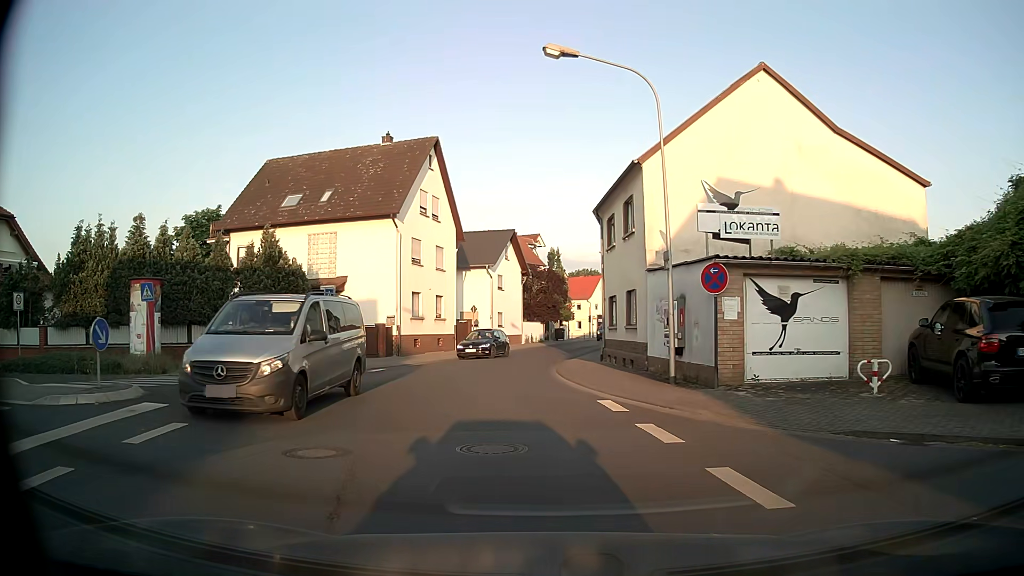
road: tertiary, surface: asphalt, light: Day
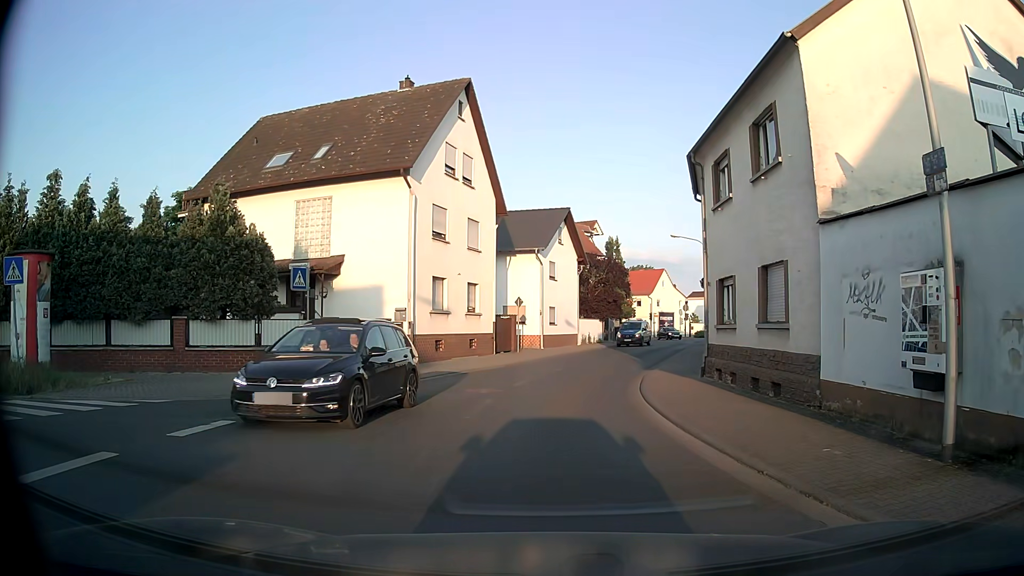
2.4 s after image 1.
(-0.3, +8.4) m; -5°
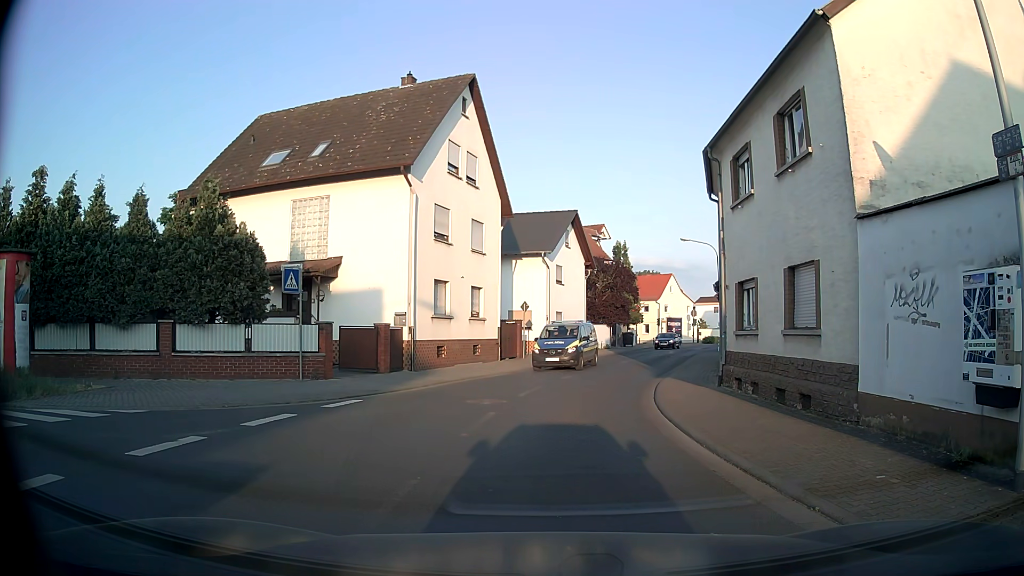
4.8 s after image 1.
(0.0, +1.1) m; 0°
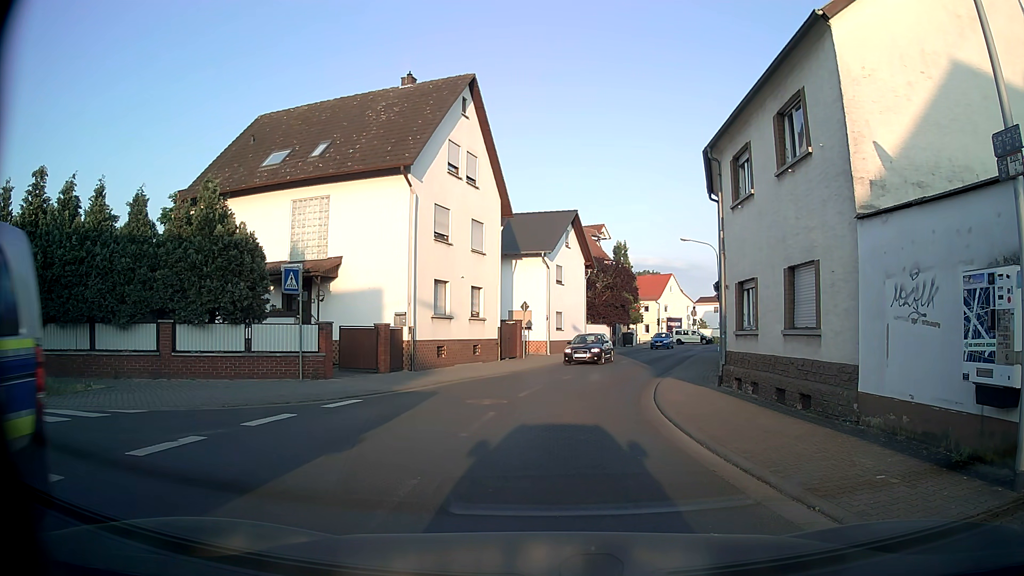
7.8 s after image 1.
(0.0, 0.0) m; 0°
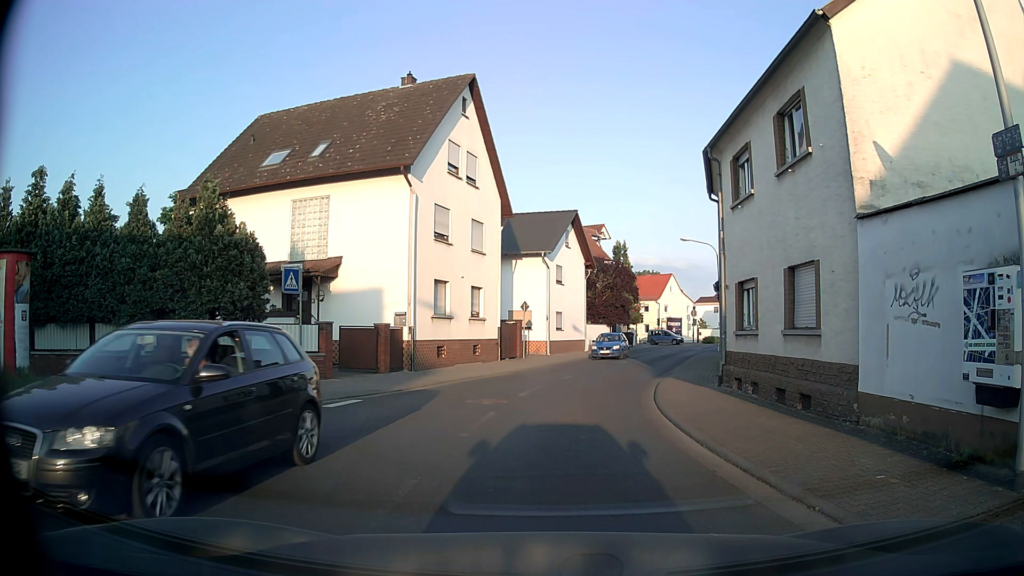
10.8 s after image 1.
(0.0, 0.0) m; 0°
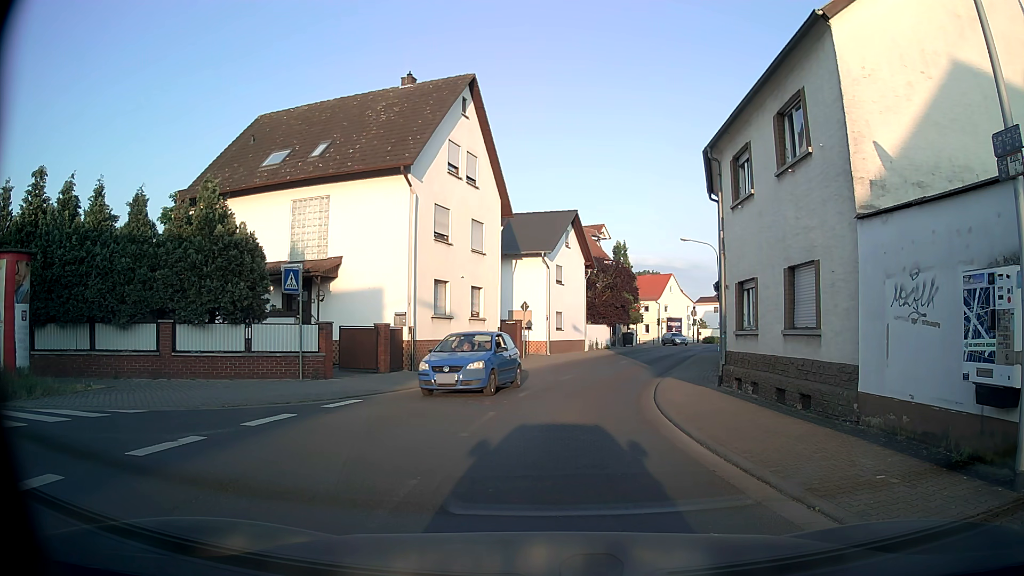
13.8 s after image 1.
(0.0, 0.0) m; 0°
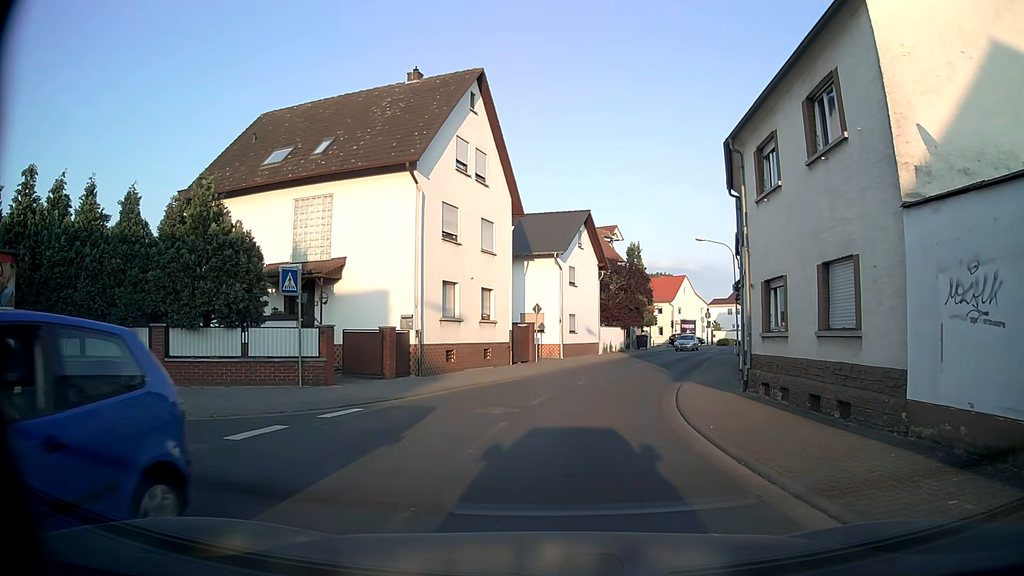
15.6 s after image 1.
(0.0, +1.1) m; 0°
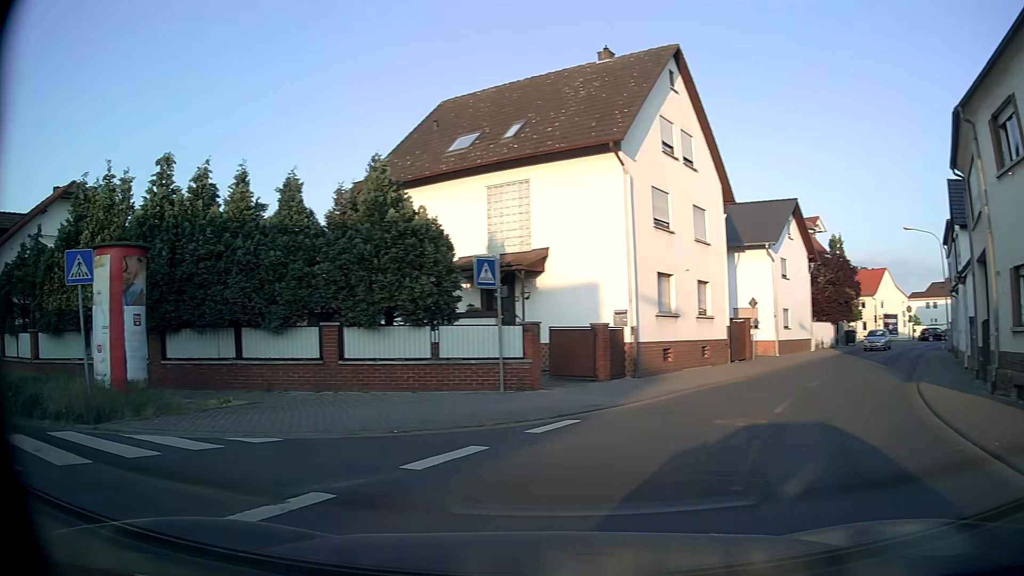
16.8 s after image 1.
(-0.3, +2.3) m; -15°
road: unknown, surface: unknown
